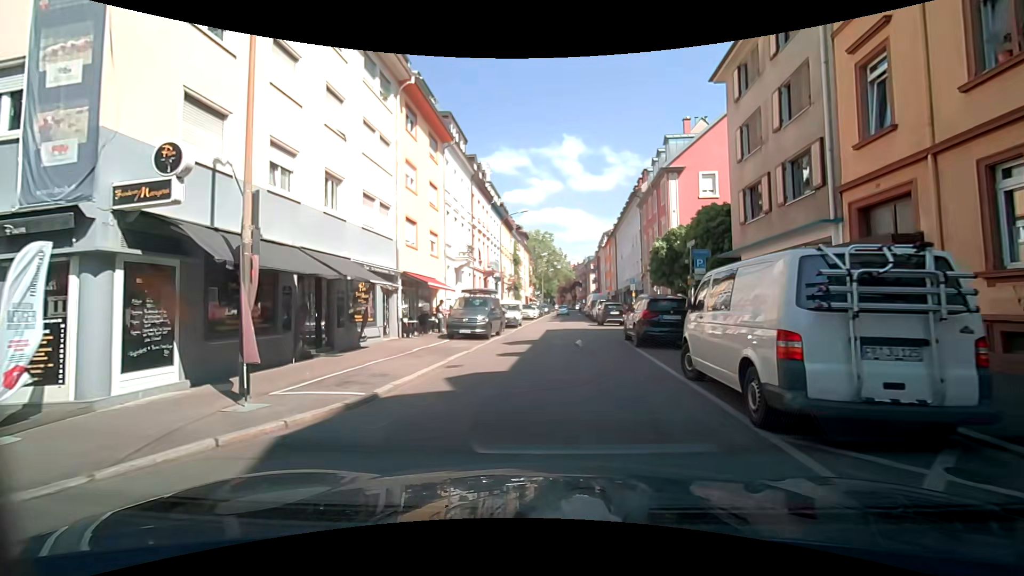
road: residential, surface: asphalt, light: Day
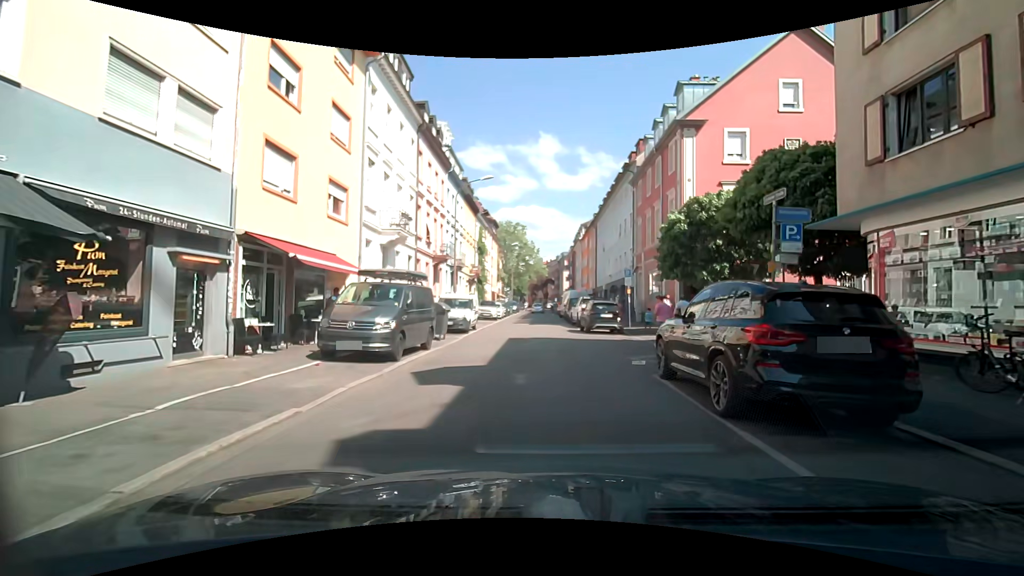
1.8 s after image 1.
(+0.2, +9.7) m; +4°
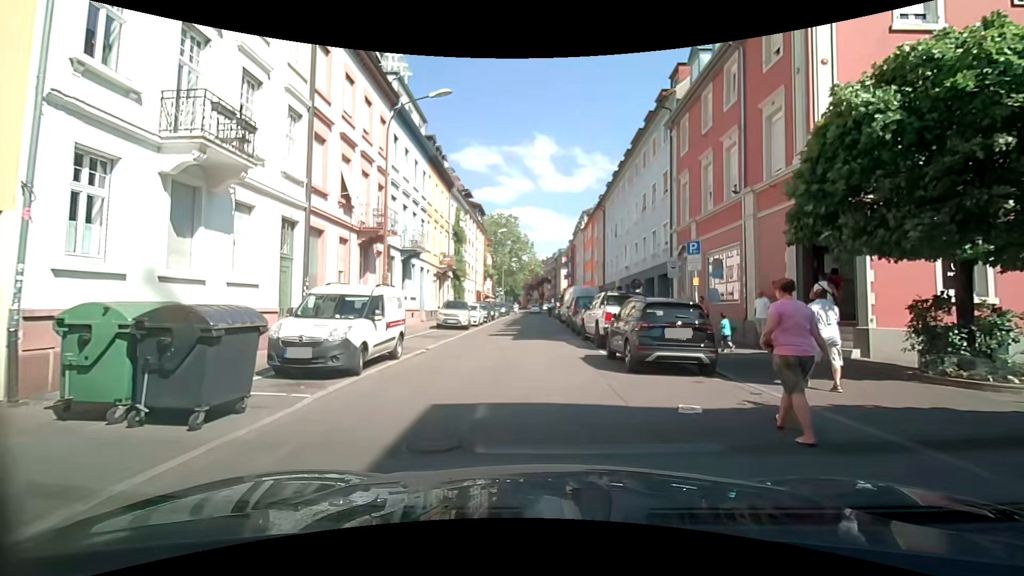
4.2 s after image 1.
(-0.5, +13.0) m; -2°
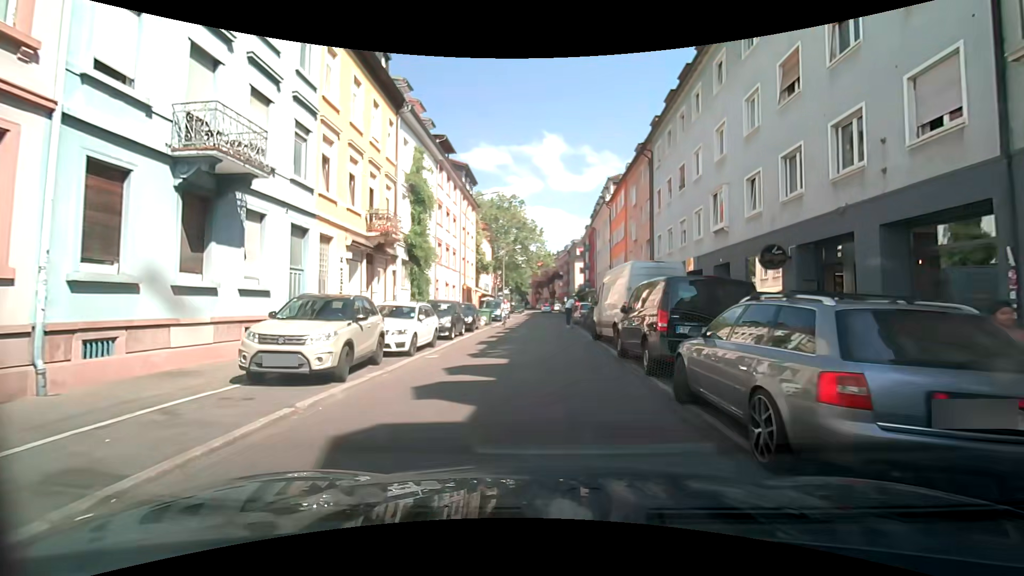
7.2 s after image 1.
(-0.2, +18.1) m; 0°
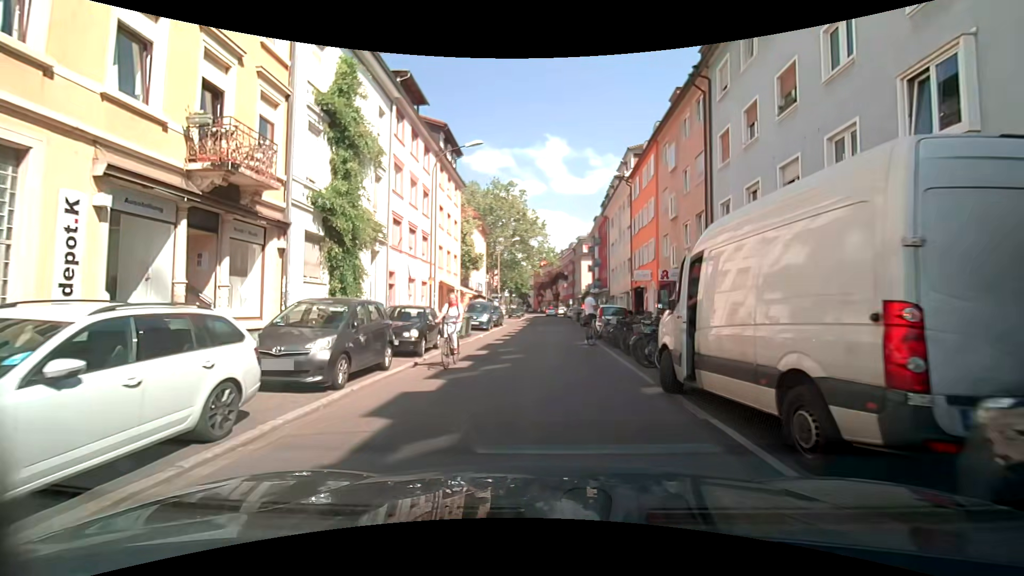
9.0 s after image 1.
(0.0, +10.9) m; +1°
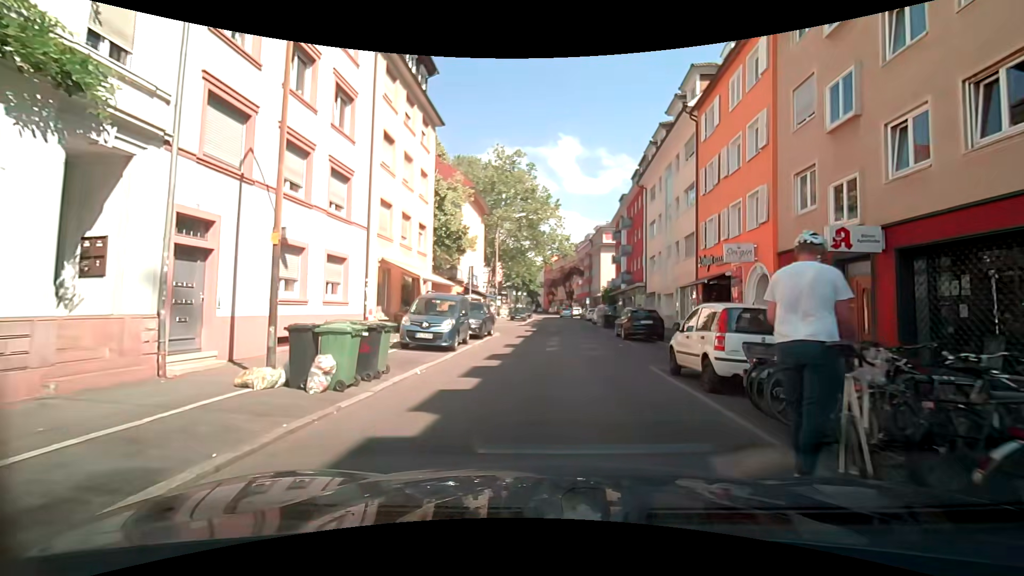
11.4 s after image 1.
(-0.2, +14.5) m; -1°
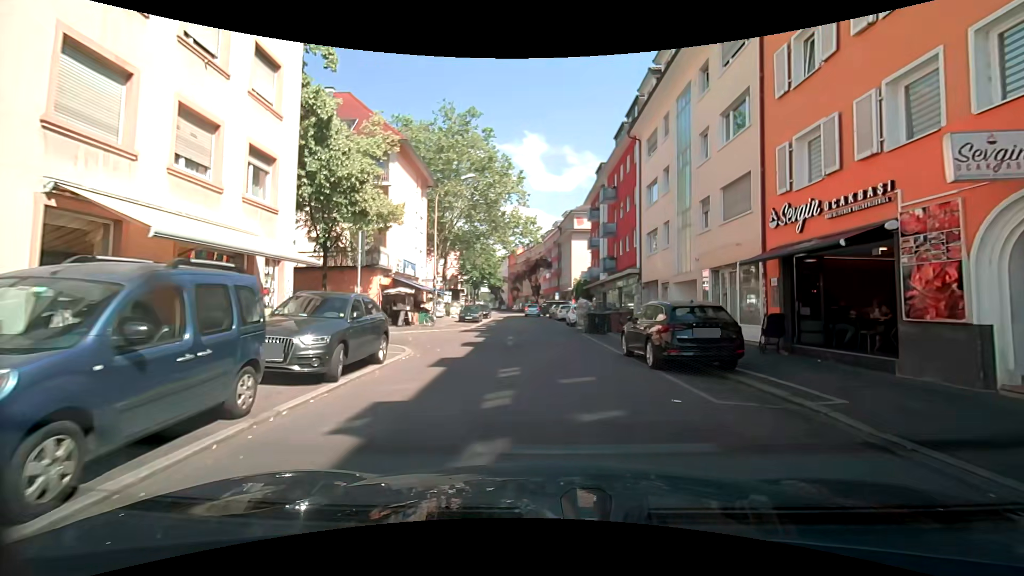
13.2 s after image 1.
(+0.2, +12.0) m; 0°
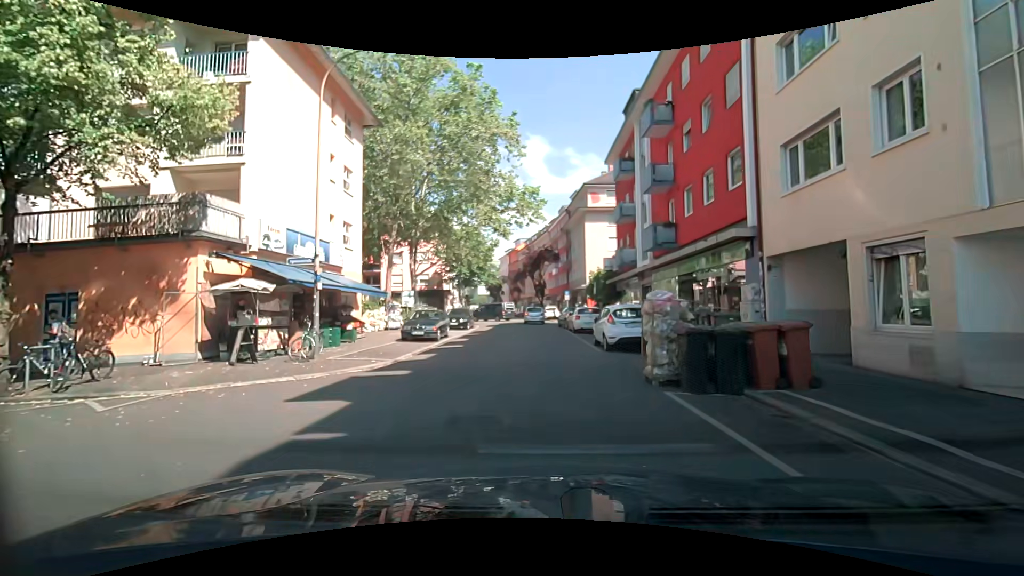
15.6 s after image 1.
(+0.1, +16.3) m; 0°
(0, +10) (0, +20) (0, +30) (0, +40) (0, +50) (-1, +60) (-2, +70) (-3, +80) (-5, +90) (-6, +100) m
